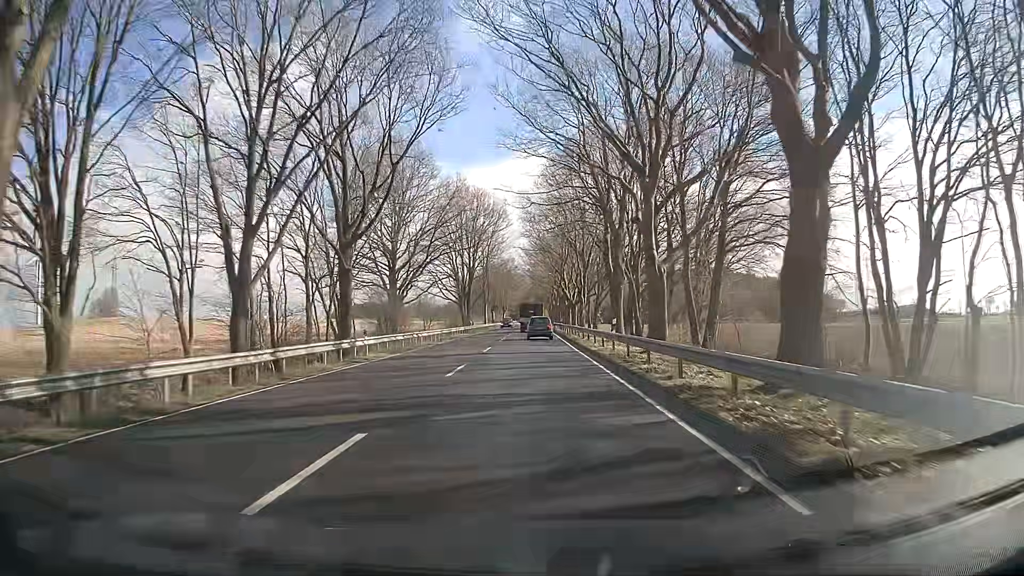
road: primary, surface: asphalt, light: Day
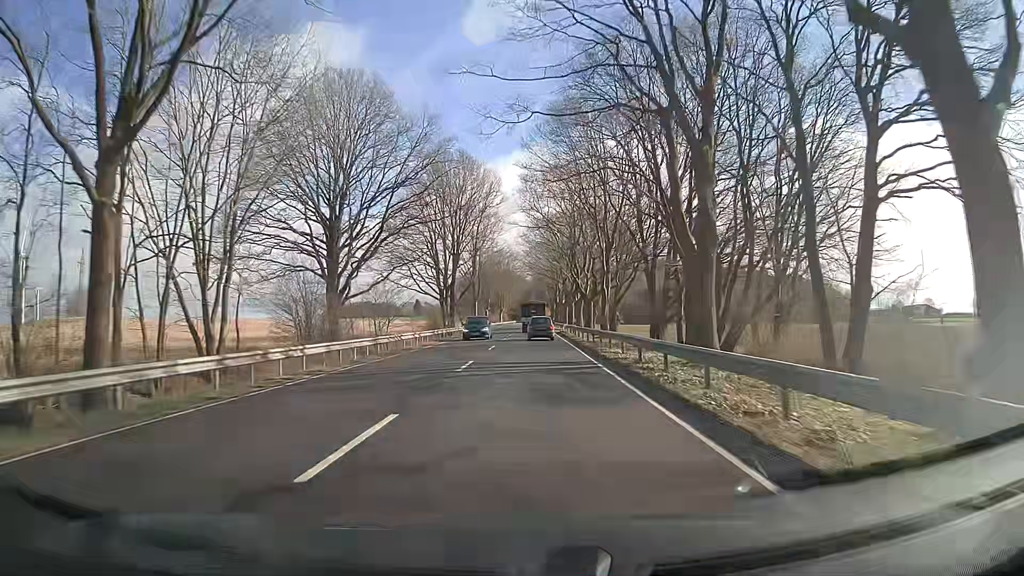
(+0.1, +22.3) m; 0°
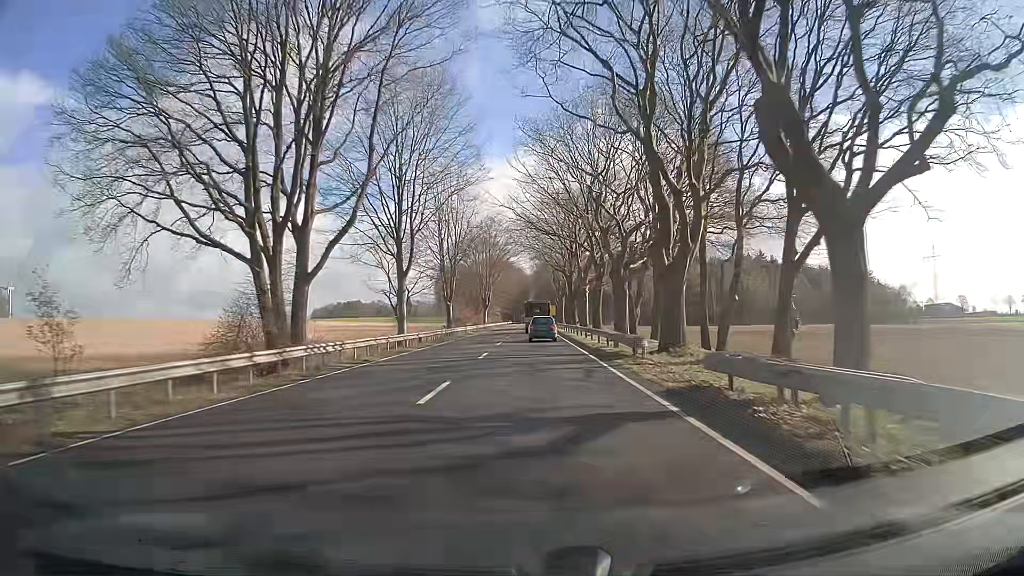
(0.0, +54.8) m; 0°
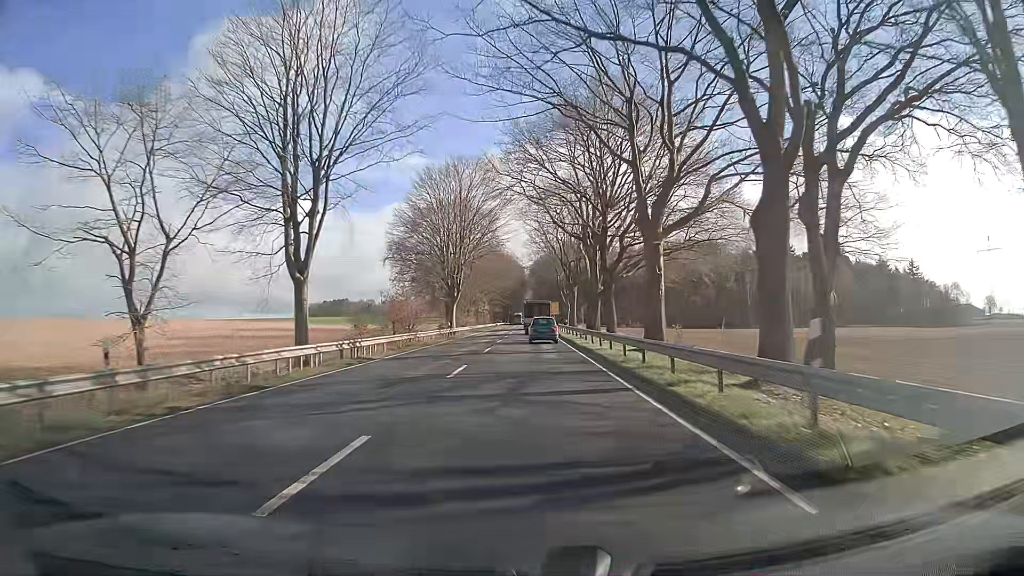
(+0.4, +43.1) m; 0°
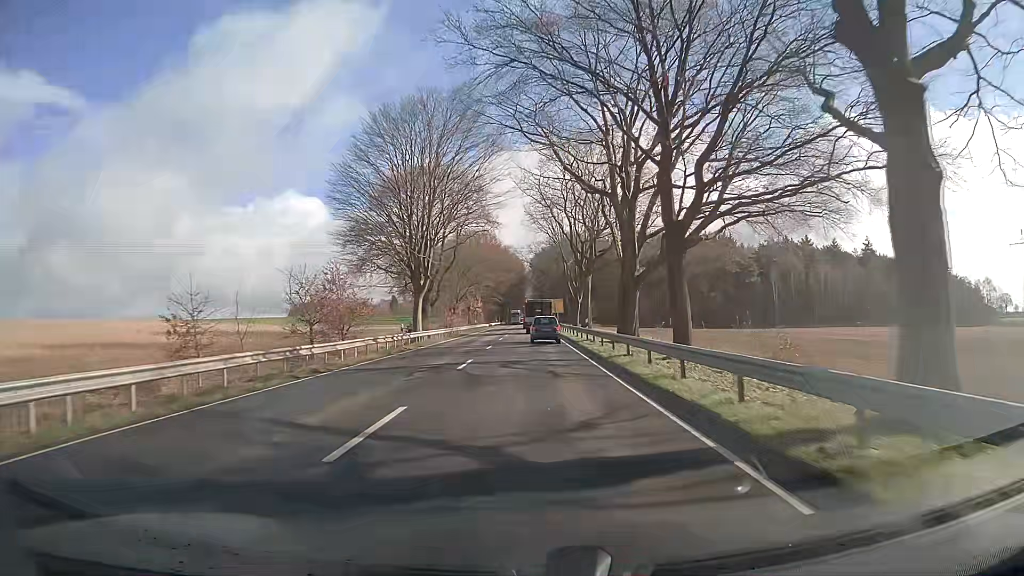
(+0.1, +21.4) m; 0°
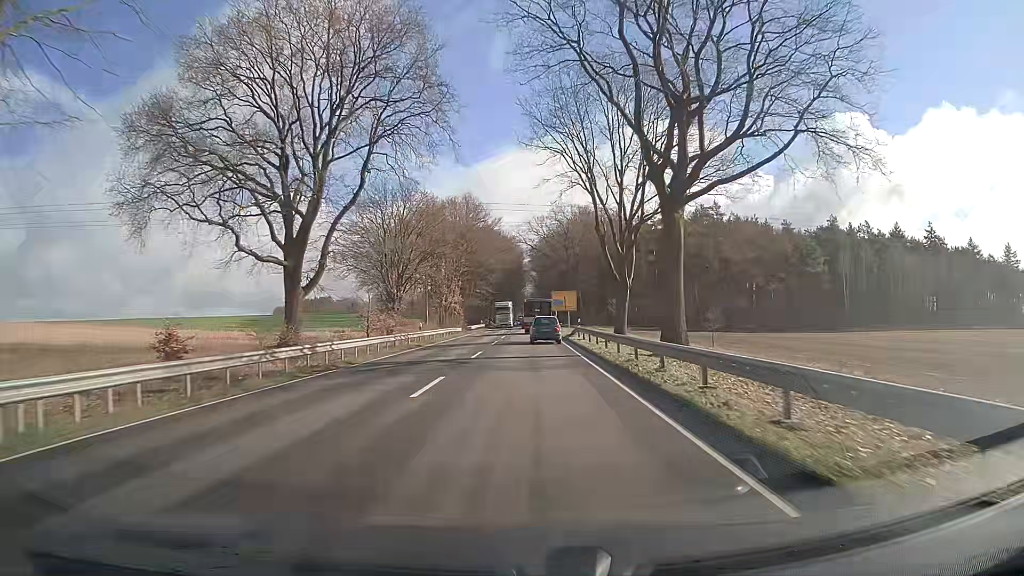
(0.0, +42.6) m; 0°
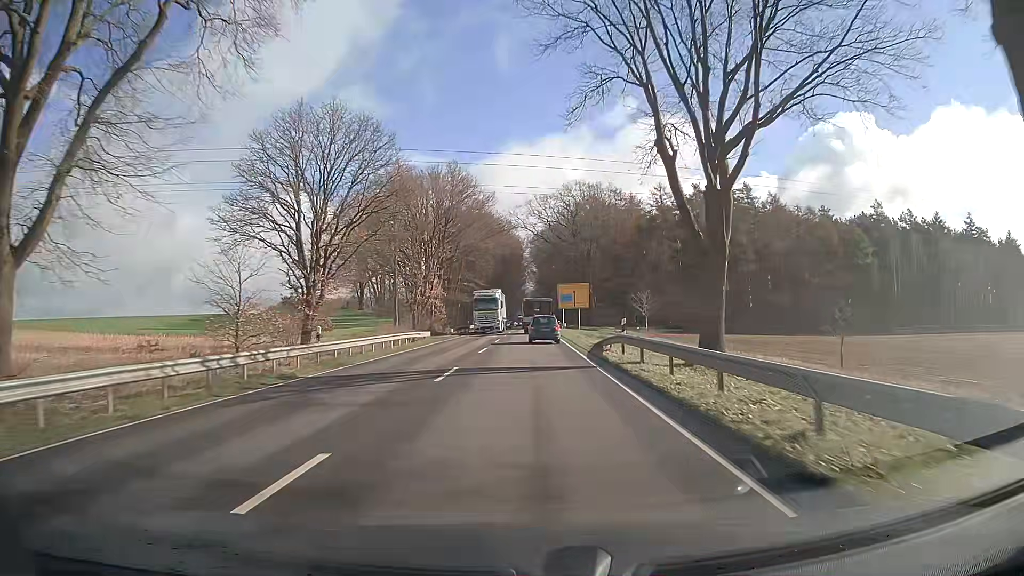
(-0.1, +21.1) m; 0°
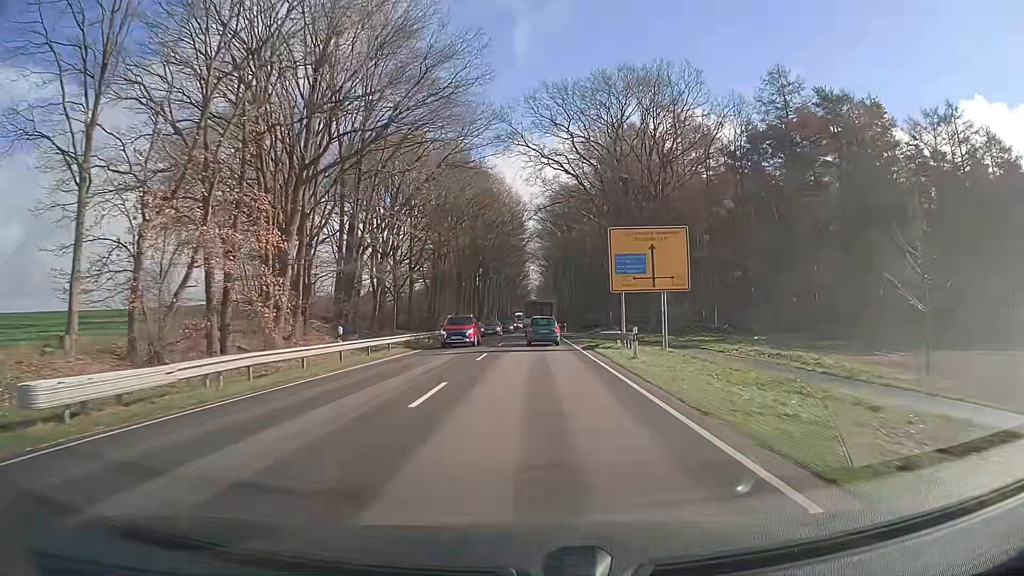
(0.0, +52.3) m; 0°
(0, +10) (0, +20) (0, +30) (0, +40) (0, +50) (0, +60) (0, +70) (0, +80) (0, +90) (0, +100) m
